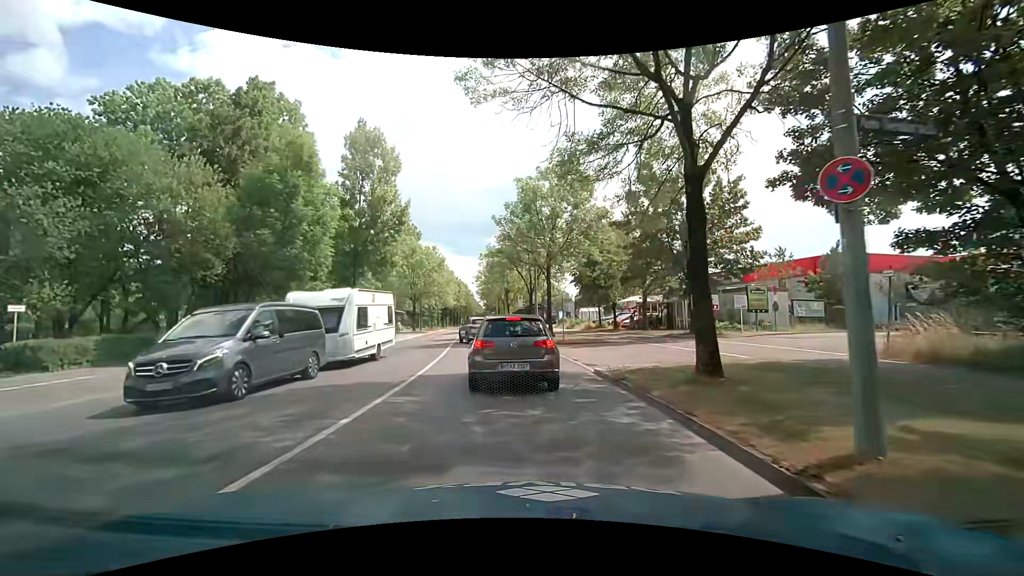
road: secondary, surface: asphalt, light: Day
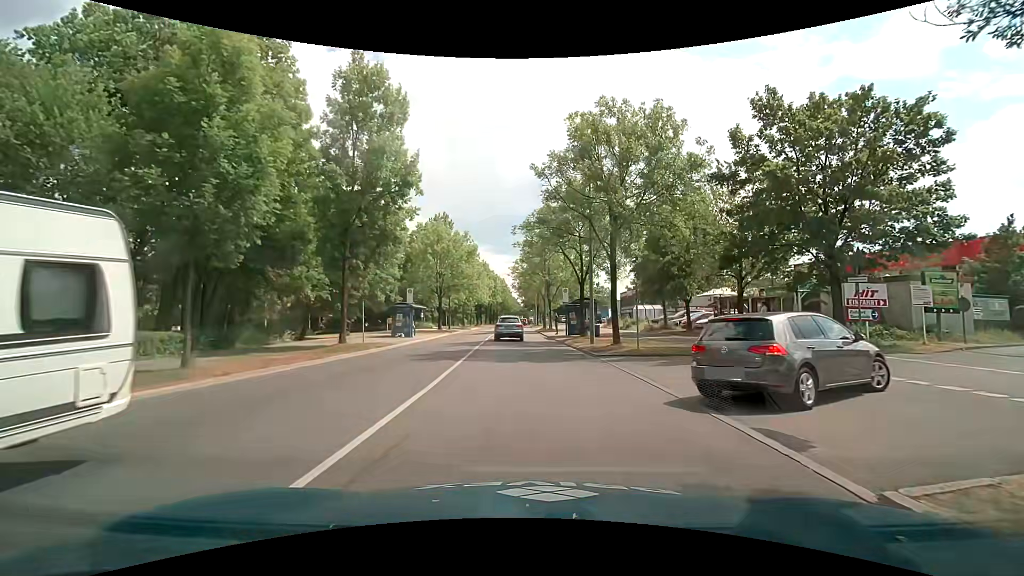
(-0.7, +9.0) m; -5°
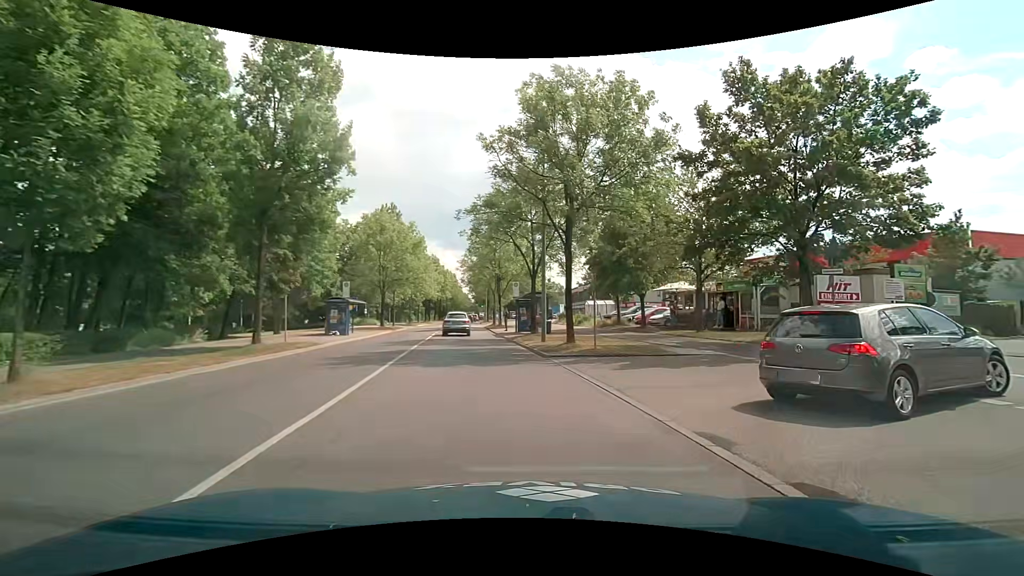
(0.0, +2.4) m; +4°
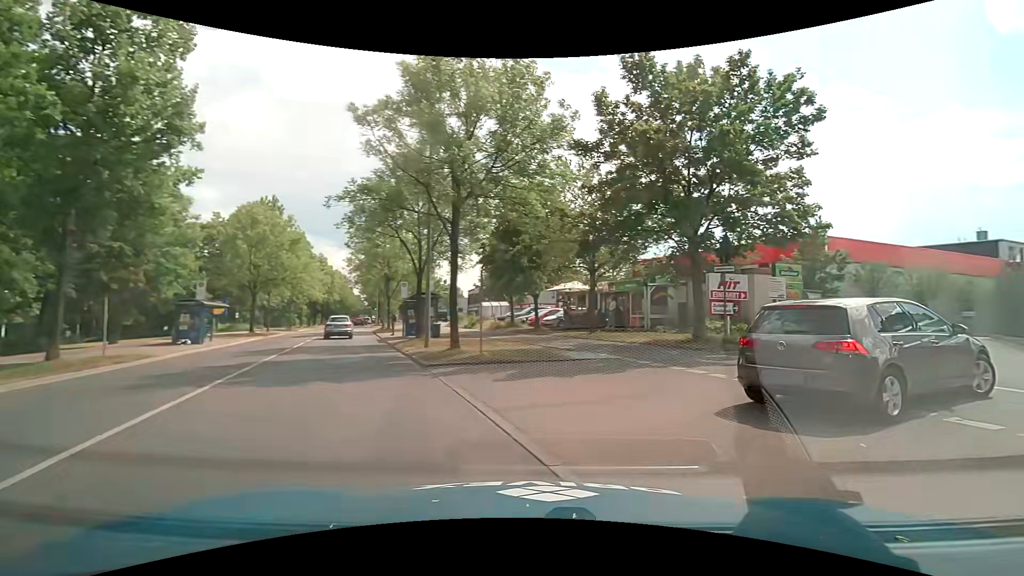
(+0.2, +2.1) m; +10°
